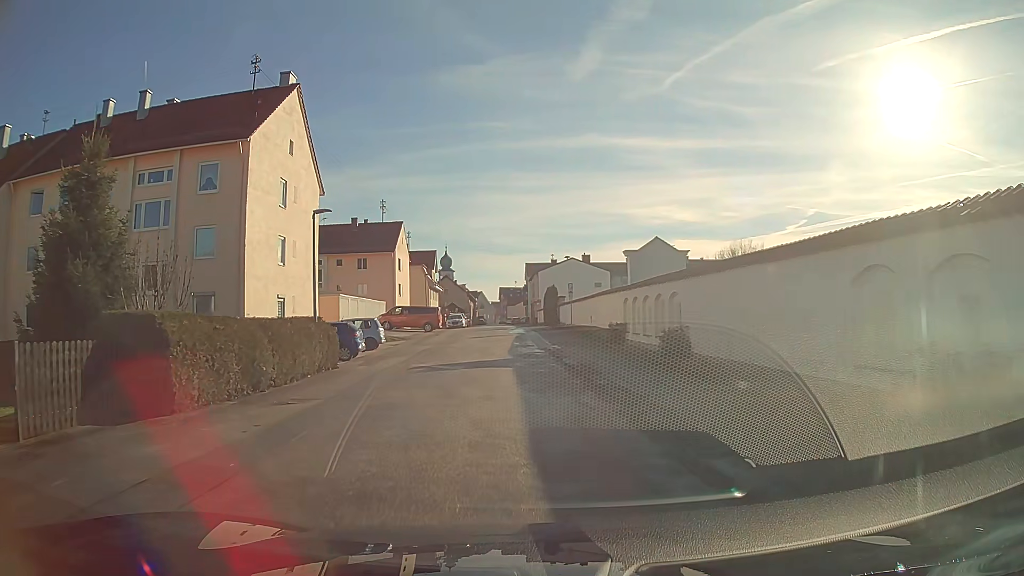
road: residential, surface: asphalt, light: Day
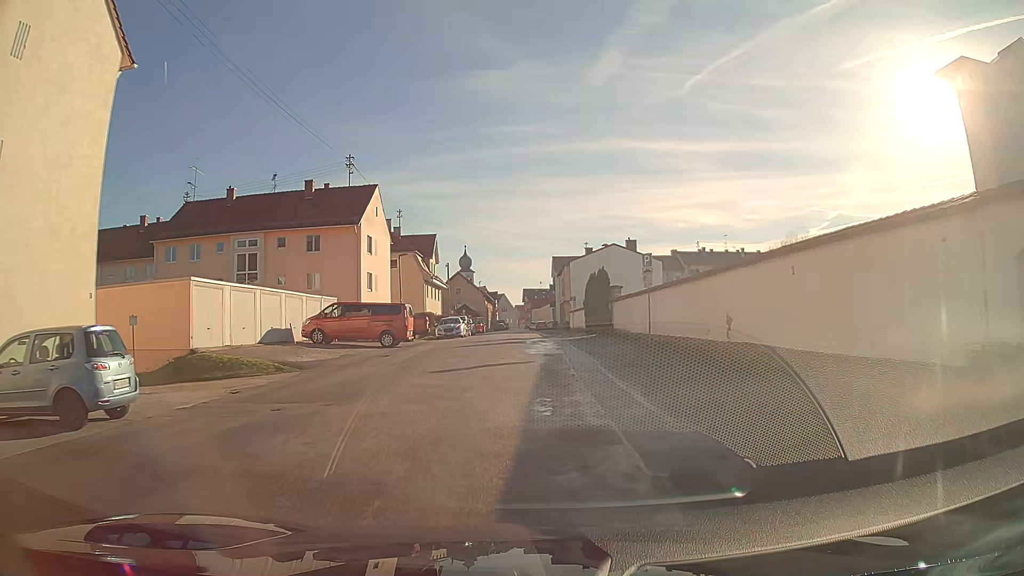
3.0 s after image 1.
(-0.5, +23.2) m; -2°
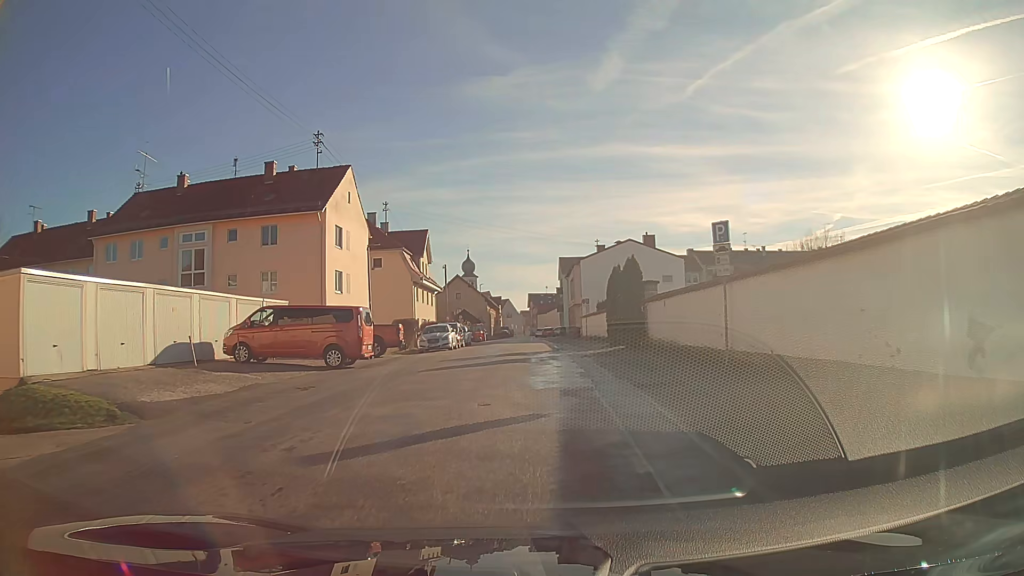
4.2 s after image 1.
(0.0, +9.2) m; 0°
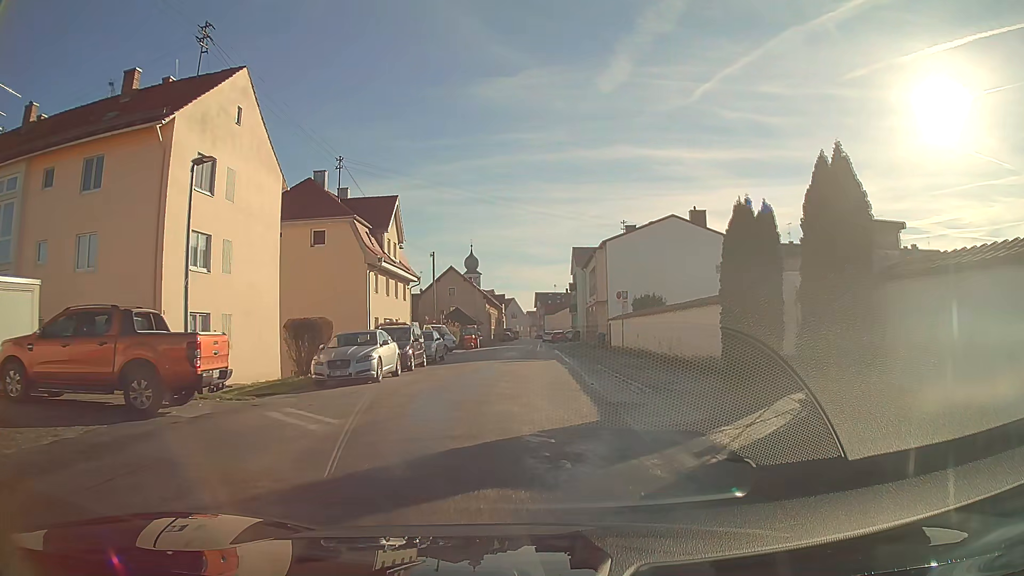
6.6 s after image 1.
(-0.1, +18.2) m; -1°
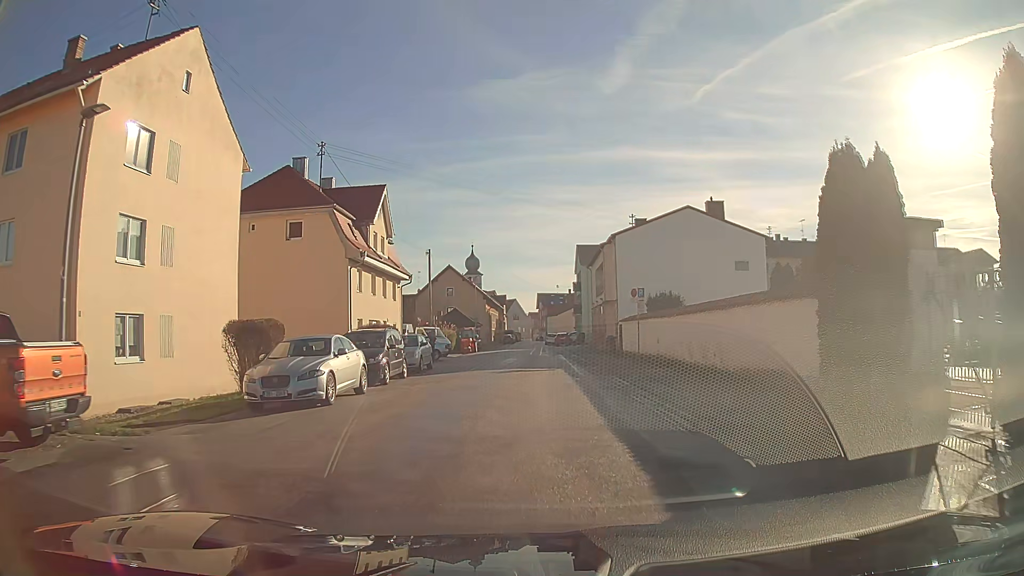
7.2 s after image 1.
(0.0, +4.6) m; 0°
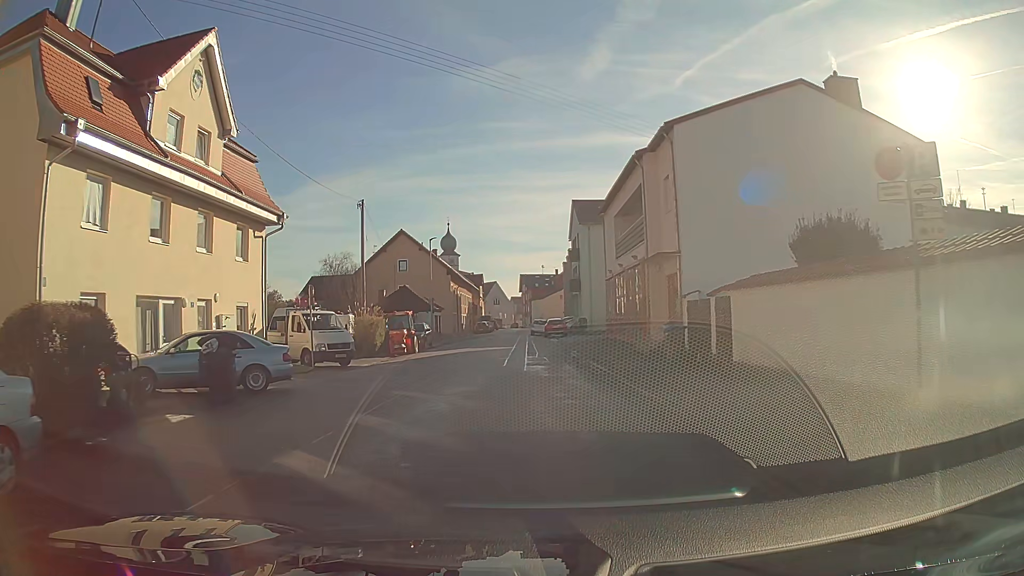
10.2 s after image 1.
(+0.2, +23.4) m; +1°
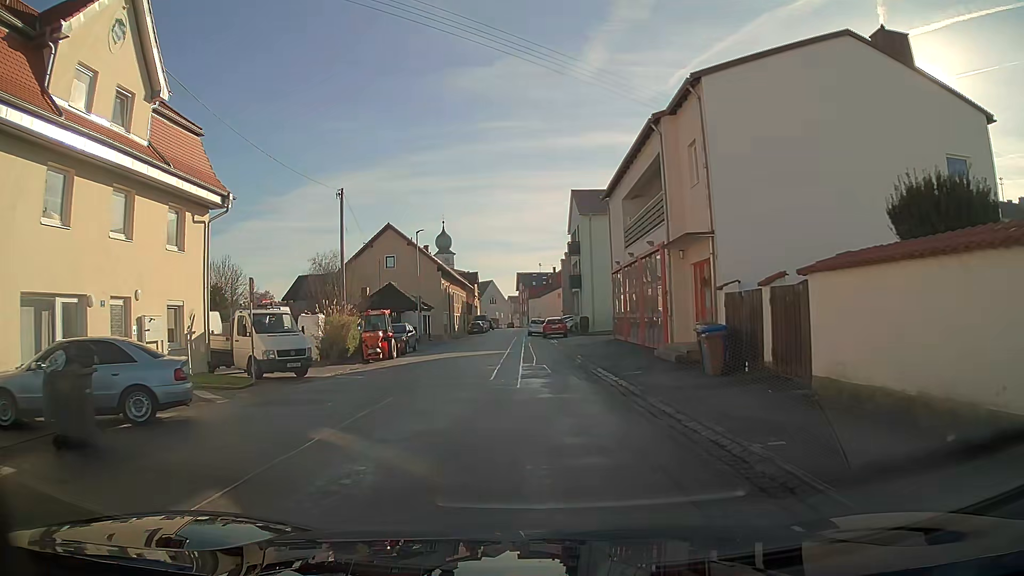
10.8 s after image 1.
(0.0, +4.7) m; 0°
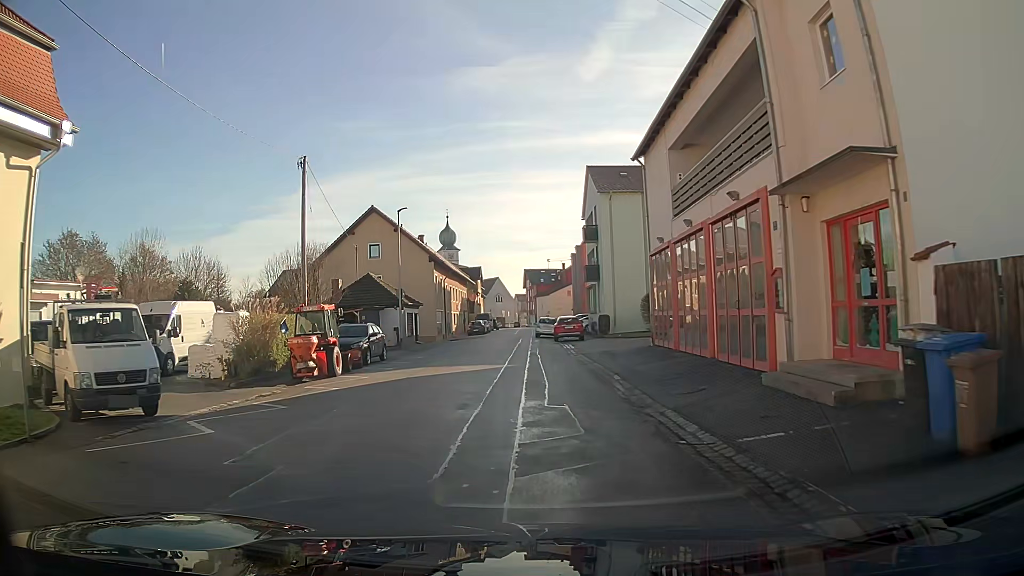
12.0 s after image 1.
(0.0, +9.5) m; 0°
(0, +10) (0, +20) (-1, +30) (-2, +40) (-2, +50) (-2, +60) (-2, +70) (-2, +80) (-2, +90) (-2, +100) m
